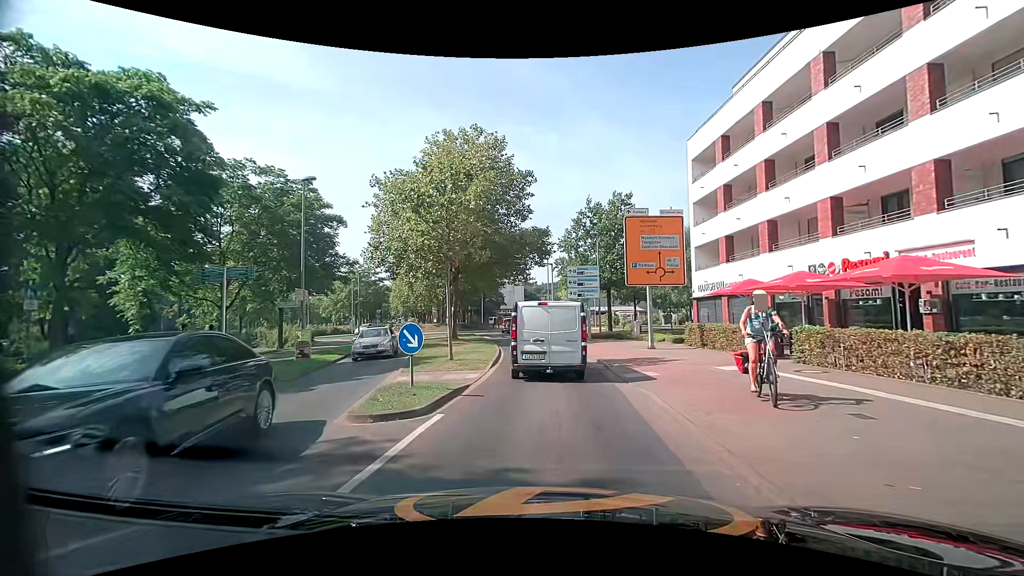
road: tertiary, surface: asphalt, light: Day
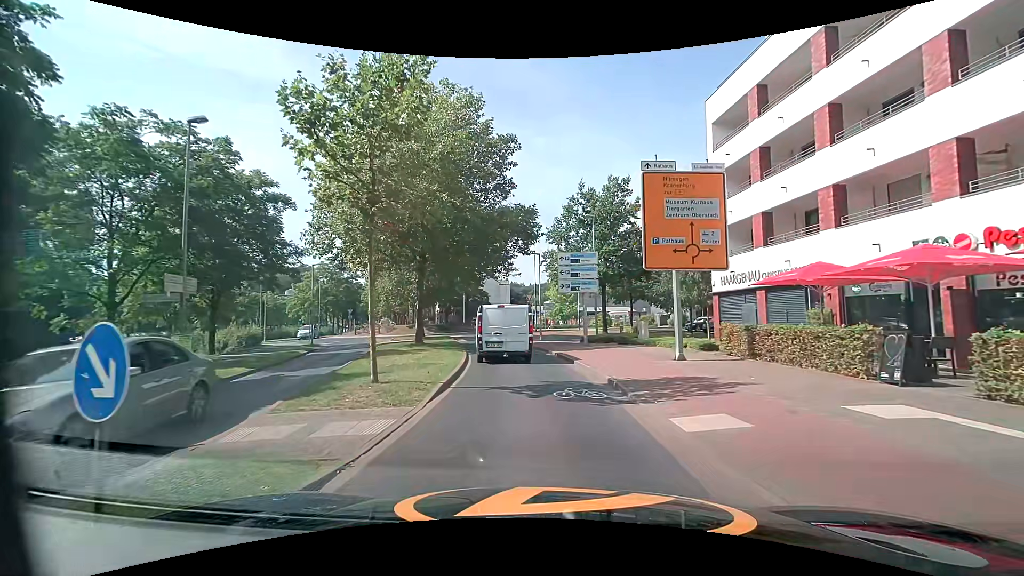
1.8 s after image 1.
(+0.1, +6.7) m; +1°
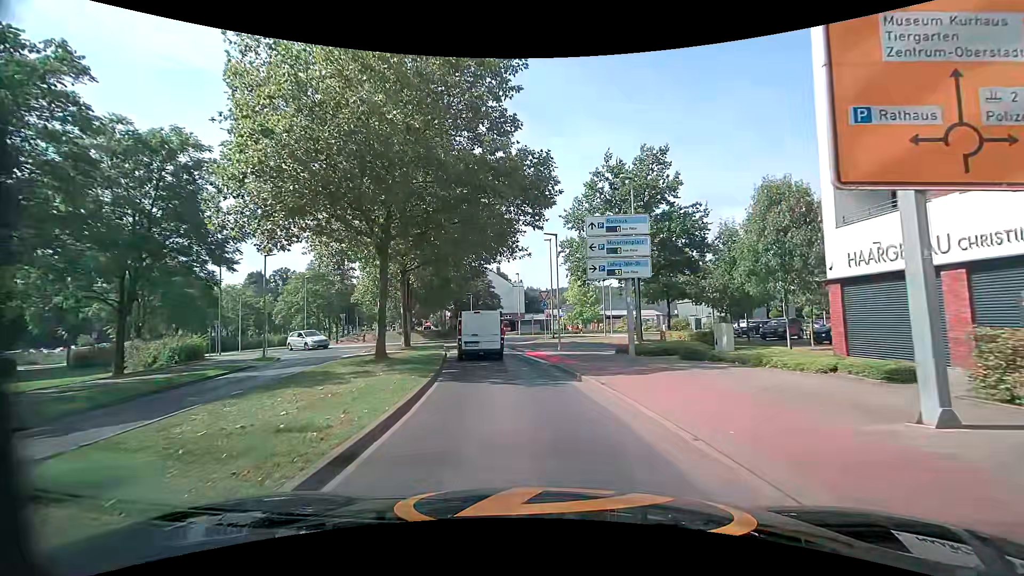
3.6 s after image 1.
(0.0, +9.3) m; -1°
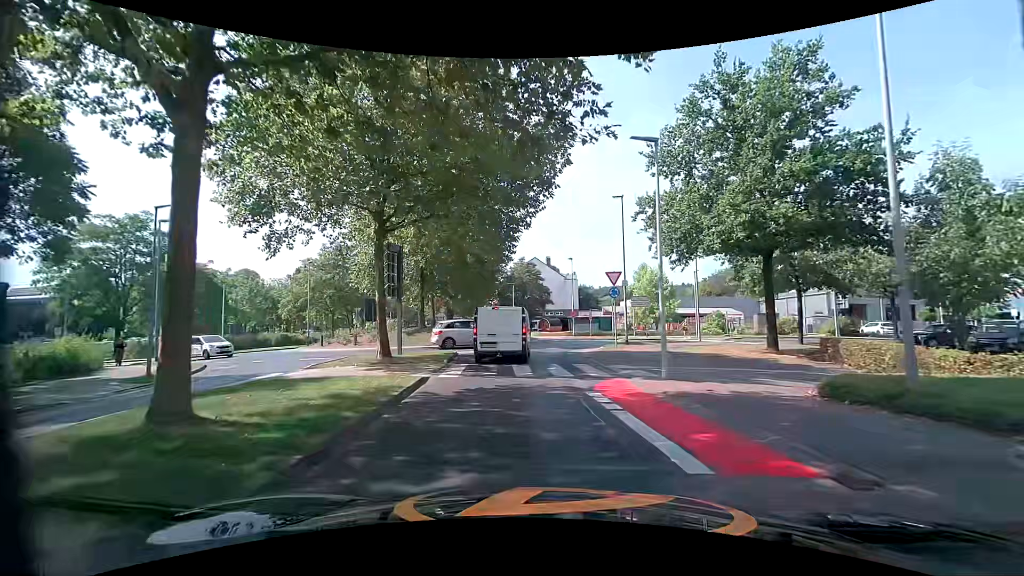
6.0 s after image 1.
(-0.8, +13.1) m; -7°
